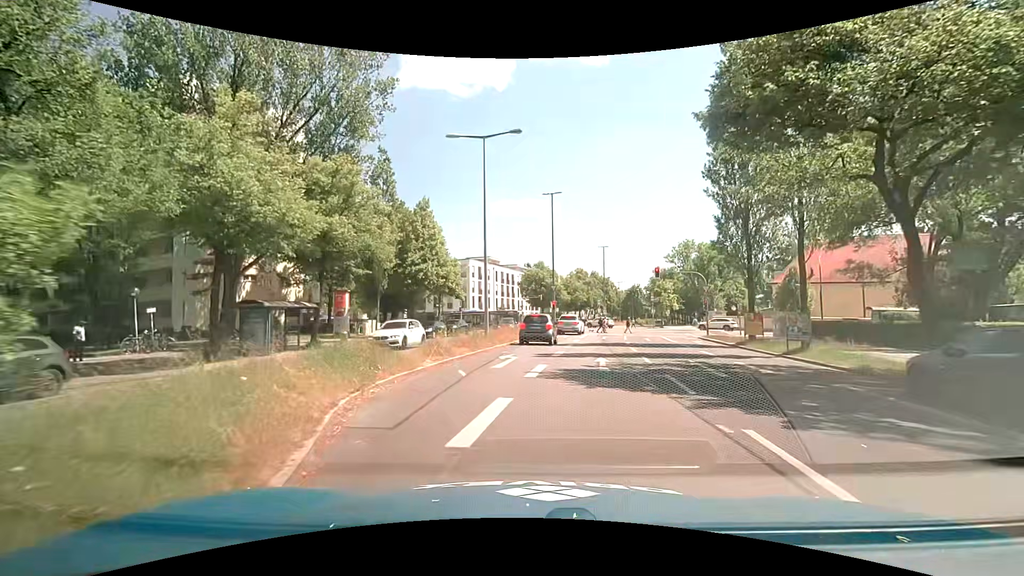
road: secondary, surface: asphalt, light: Day
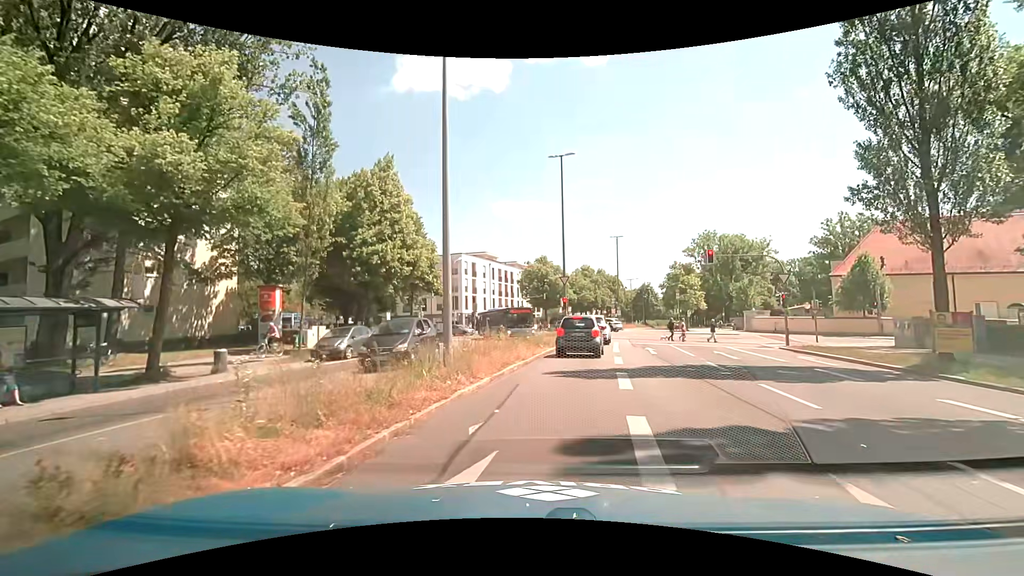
(0.0, +12.8) m; +1°
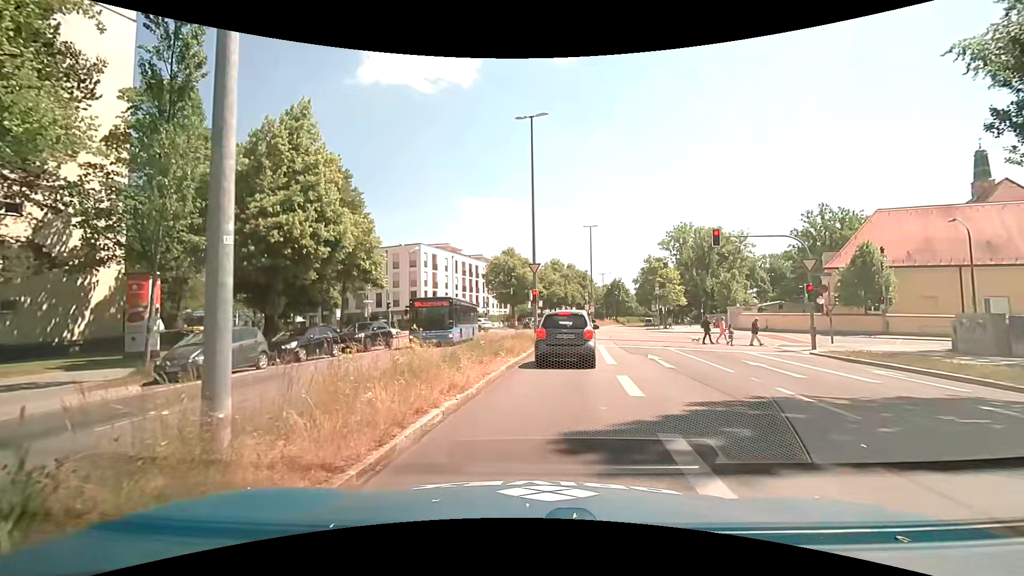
(+0.3, +7.1) m; +3°
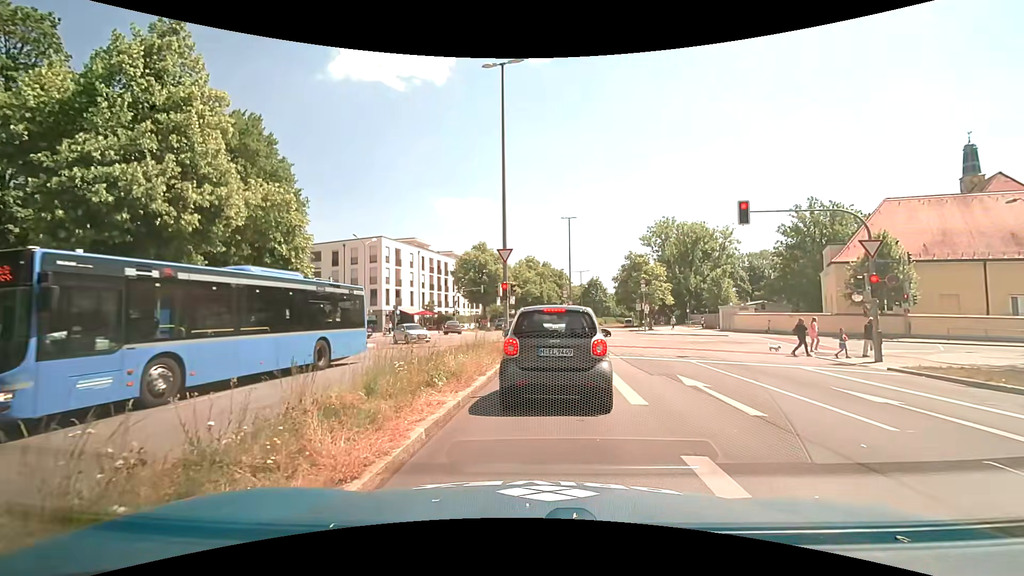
(+0.3, +6.8) m; +4°
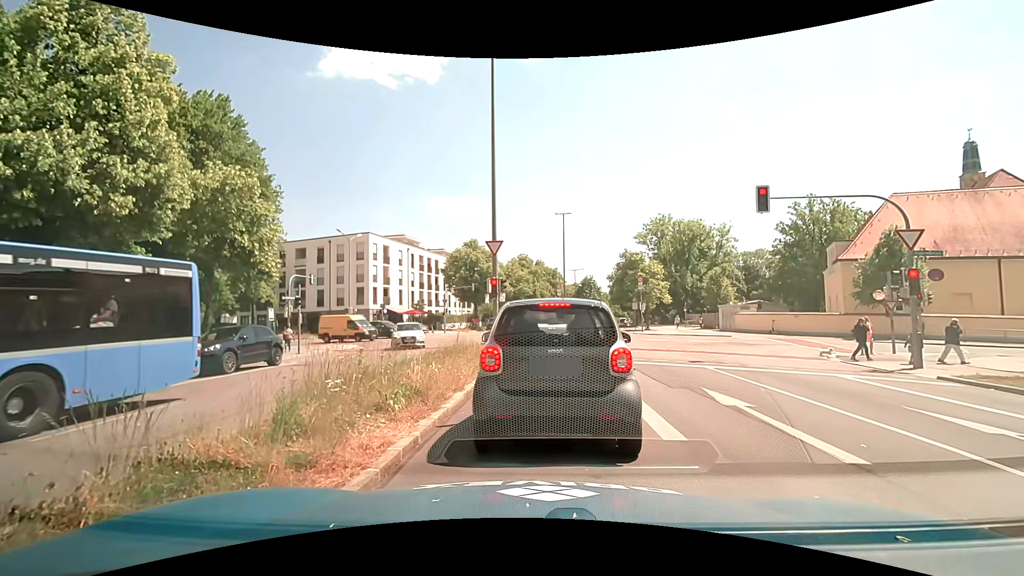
(0.0, +2.2) m; -2°
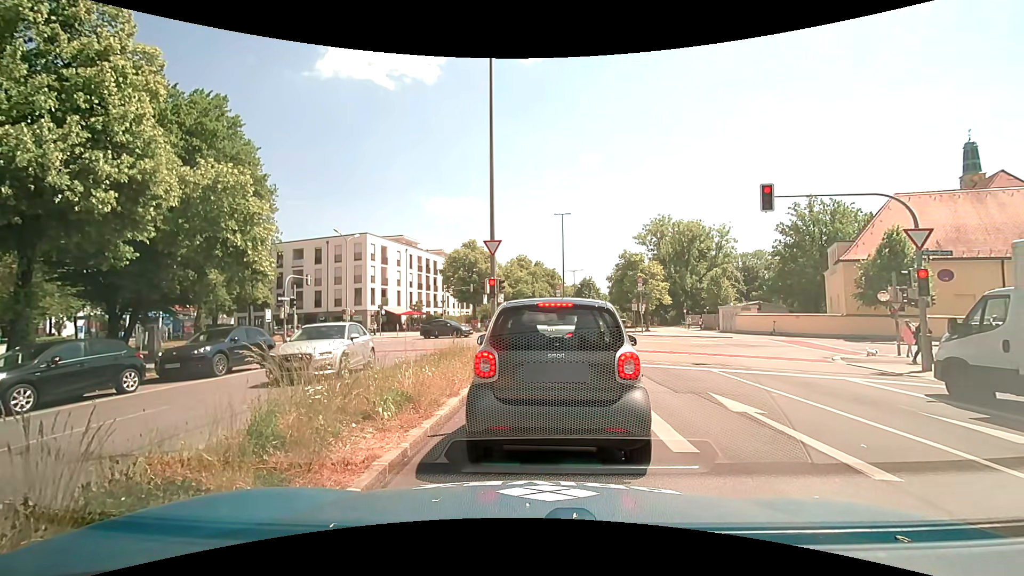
(0.0, +0.5) m; 0°
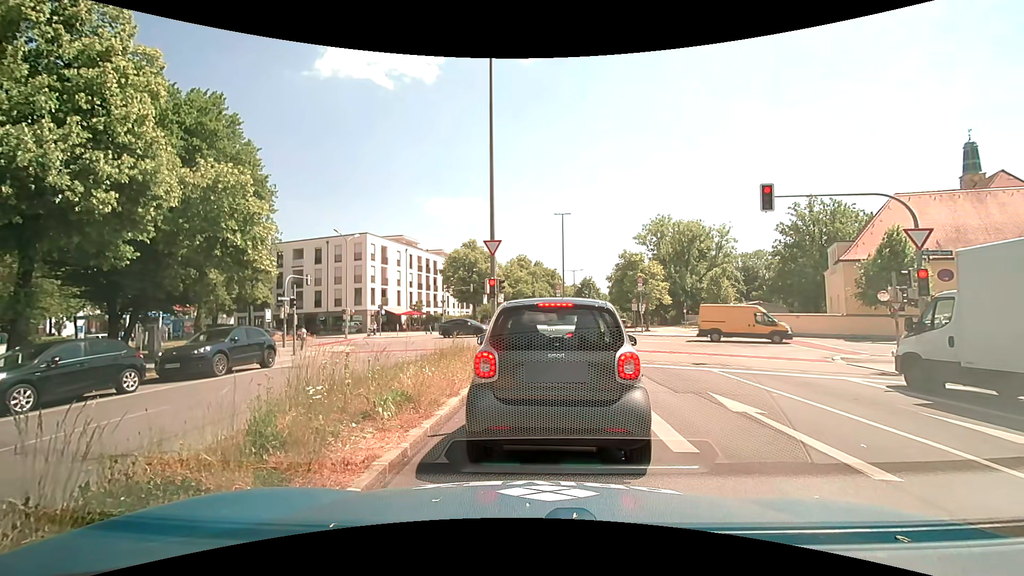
(0.0, 0.0) m; 0°
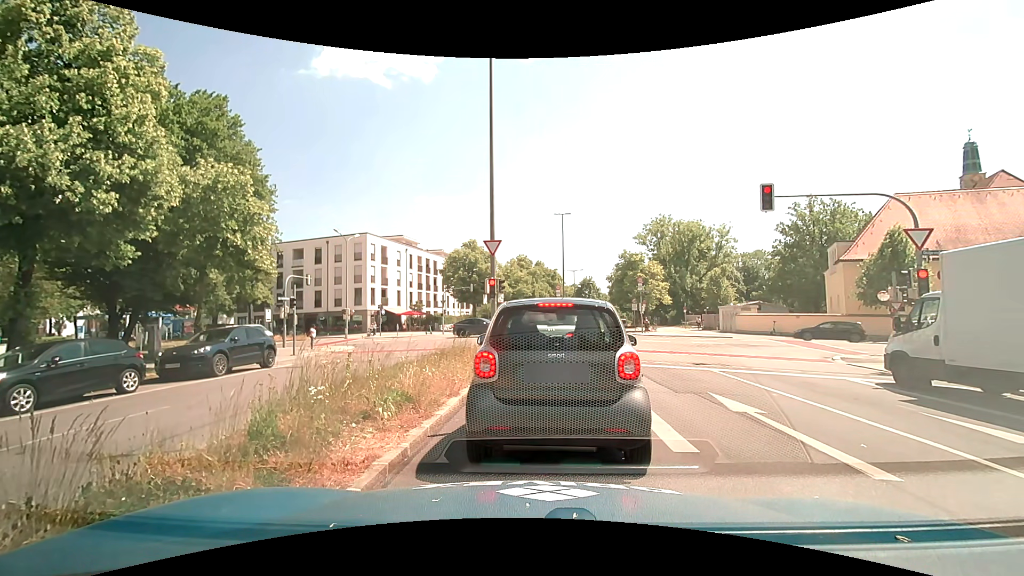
(0.0, 0.0) m; 0°
(+1, +10) (+2, +20) (+3, +30) (+2, +40) (-2, +48) (-11, +54) (-20, +58) (-29, +61) (-39, +65) (-48, +68) m
